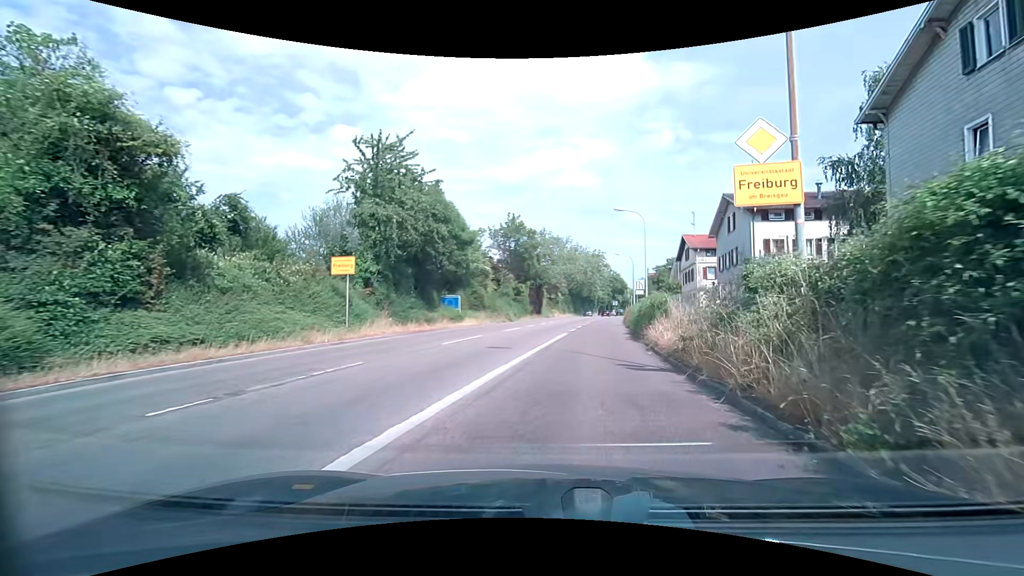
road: trunk_link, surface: asphalt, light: Day
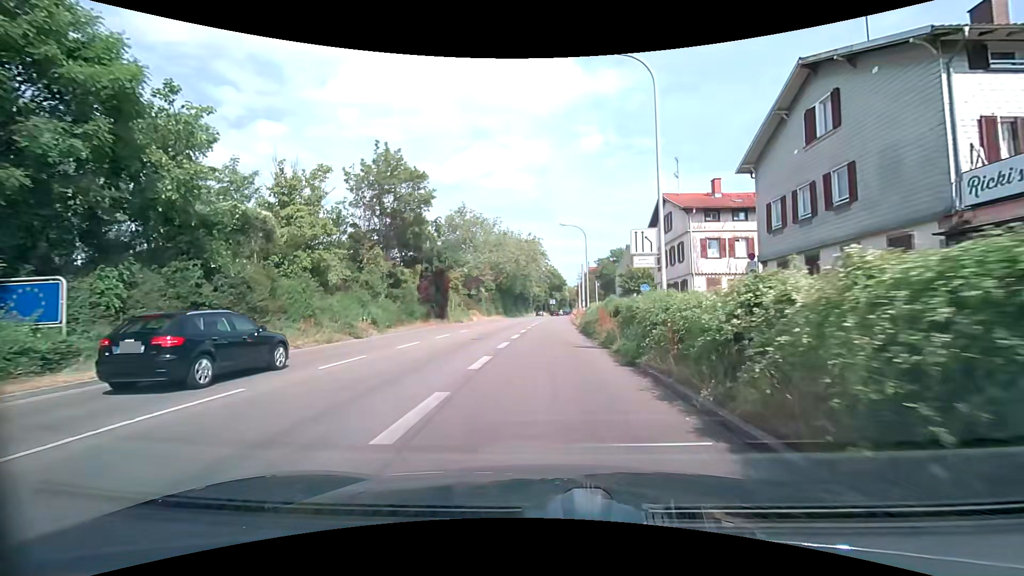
(+2.7, +25.3) m; +9°
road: trunk
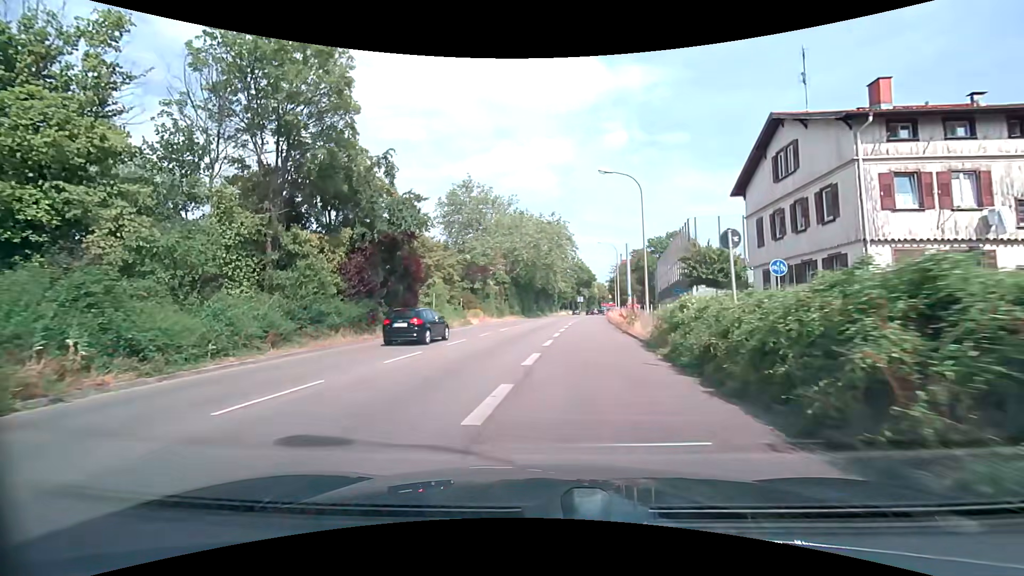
(-0.2, +17.4) m; -3°
